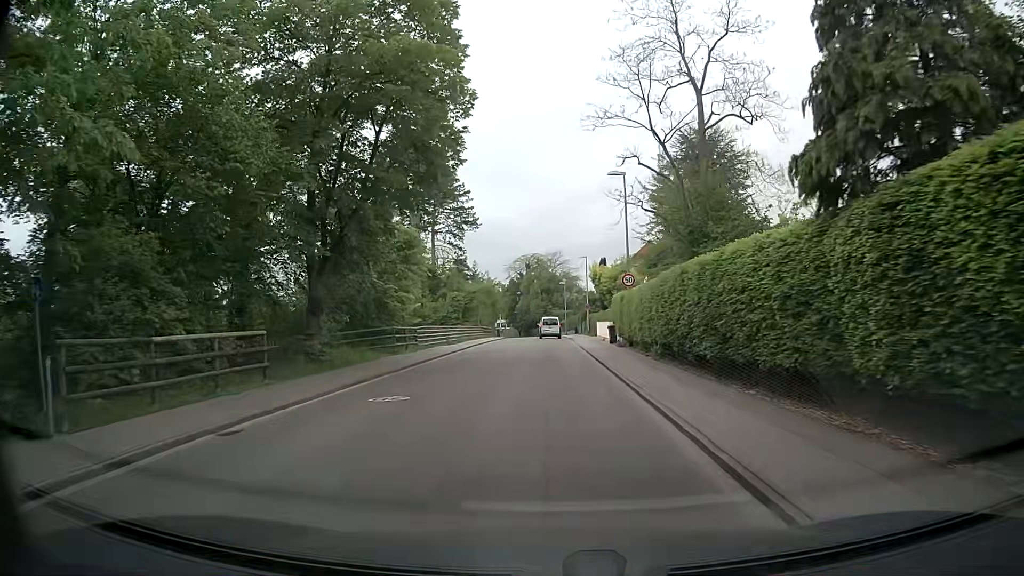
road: residential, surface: asphalt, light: Day
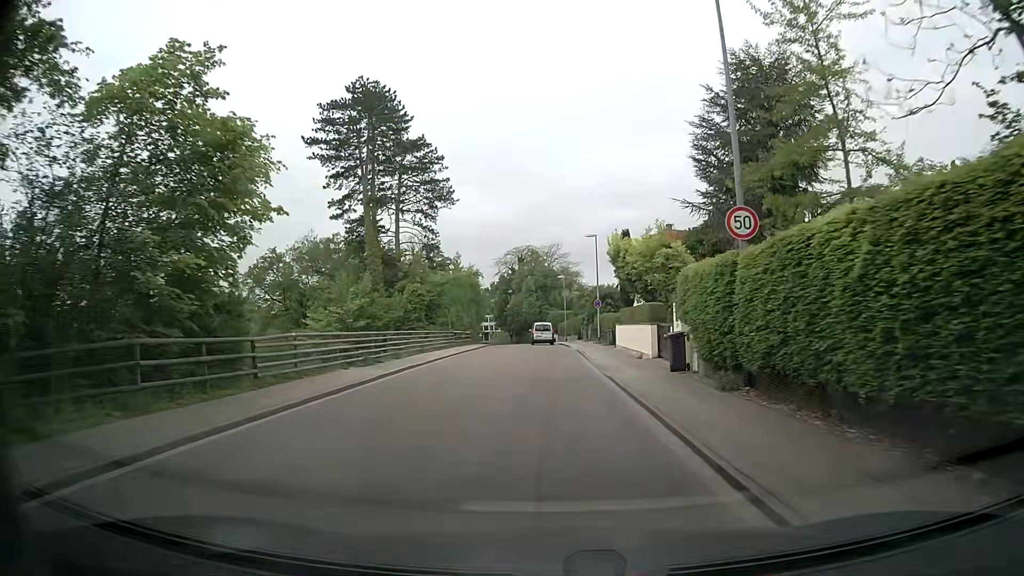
(+0.2, +18.7) m; +1°
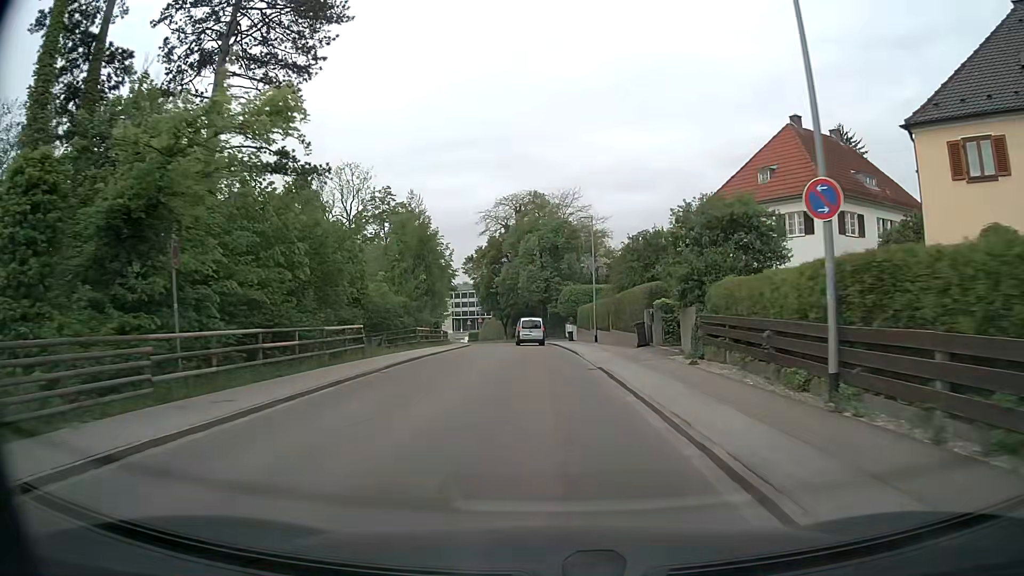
(-0.3, +39.3) m; -1°
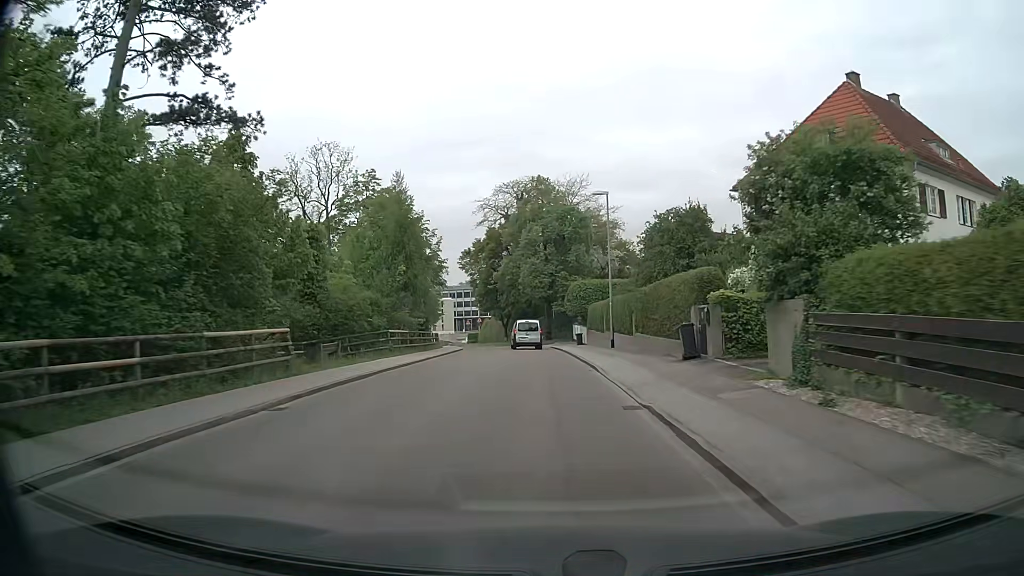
(0.0, +7.8) m; -1°
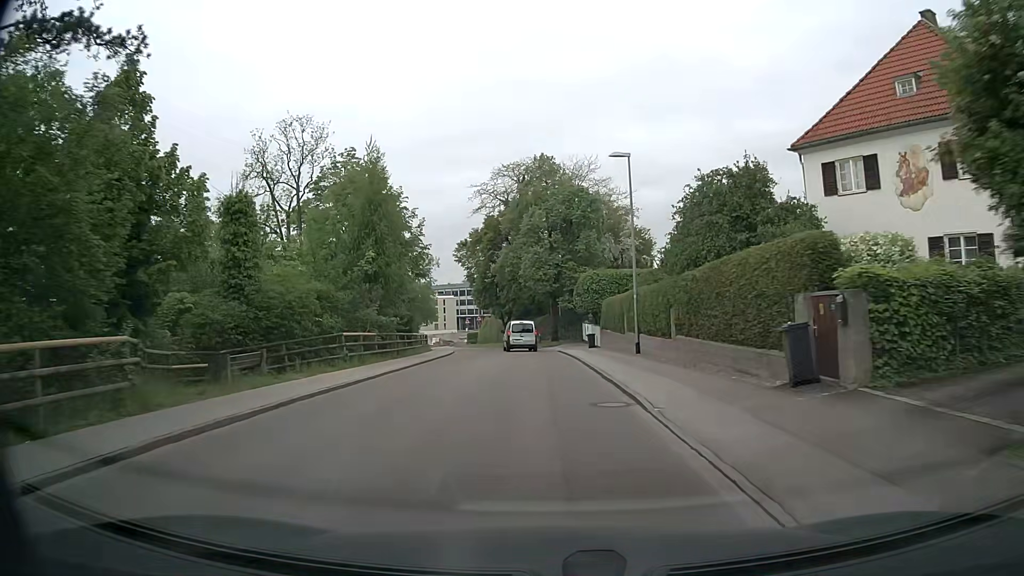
(0.0, +7.7) m; 0°
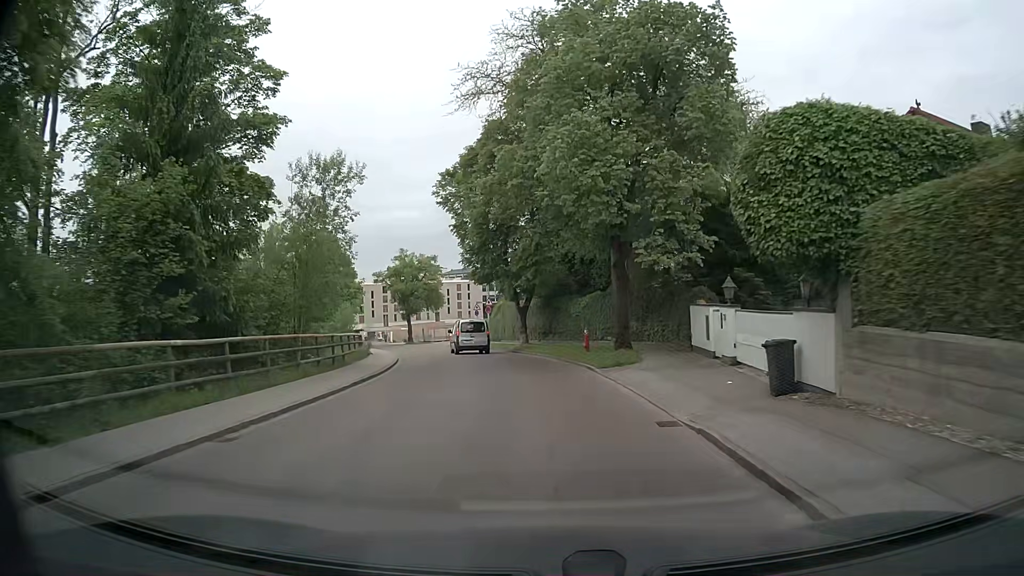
(-0.6, +29.4) m; -2°
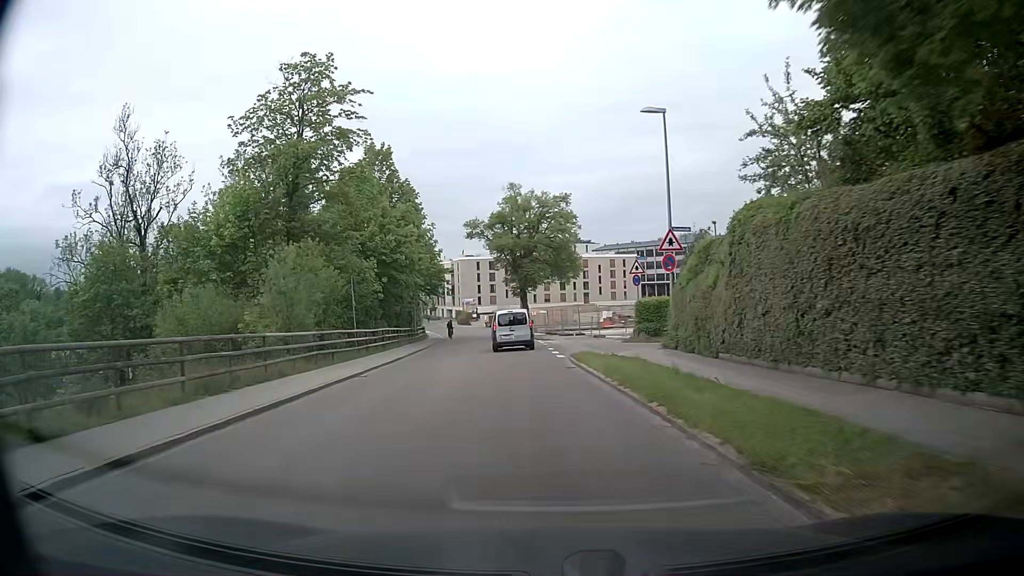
(-4.3, +37.0) m; -14°
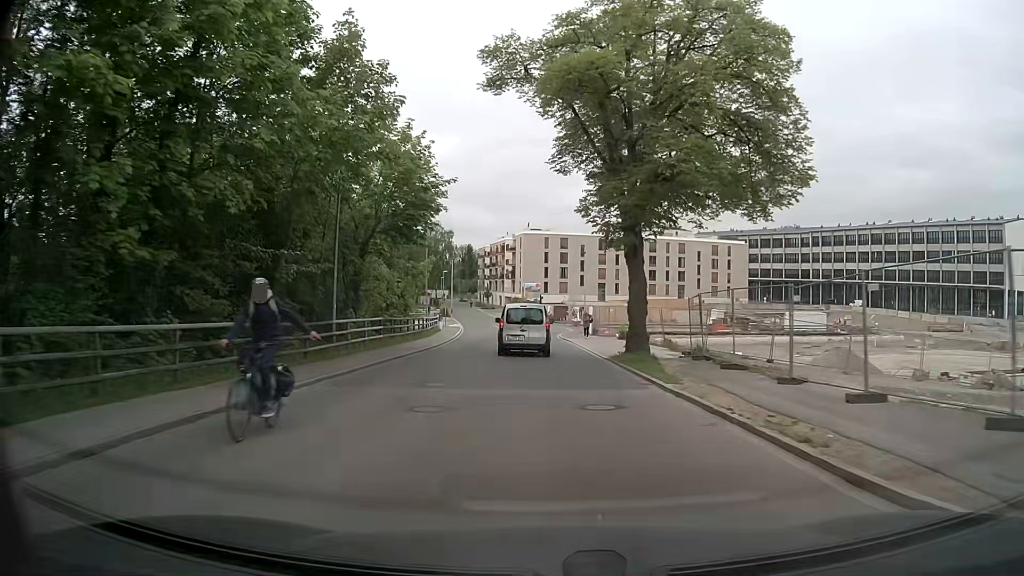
(-2.2, +37.9) m; -6°
(0, +10) (0, +20) (-1, +30) (-1, +40) (-1, +50) (0, +60) (-1, +70) (-4, +80) (-7, +89) (-9, +99) m
